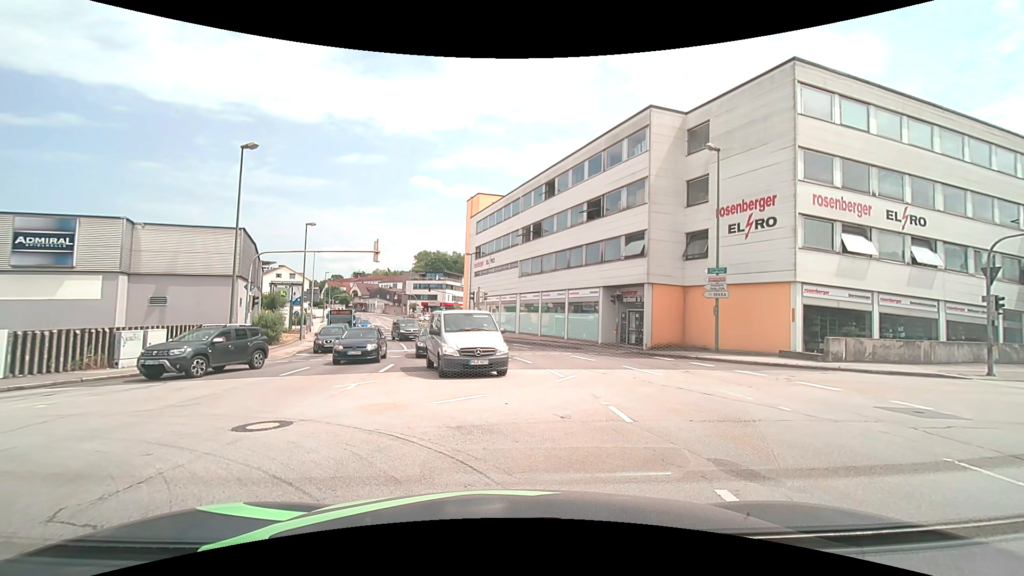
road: tertiary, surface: asphalt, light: Day
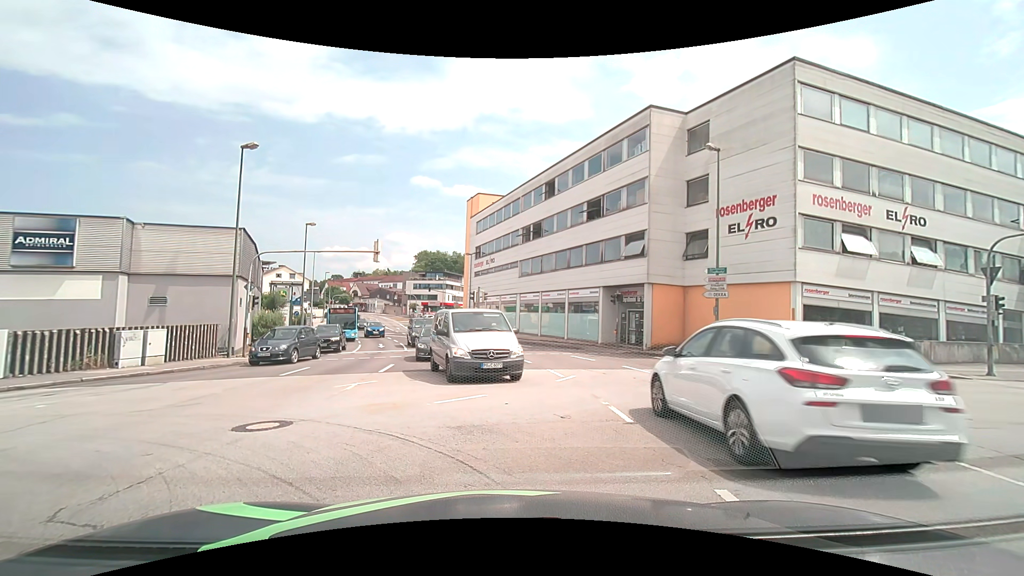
(0.0, 0.0) m; 0°
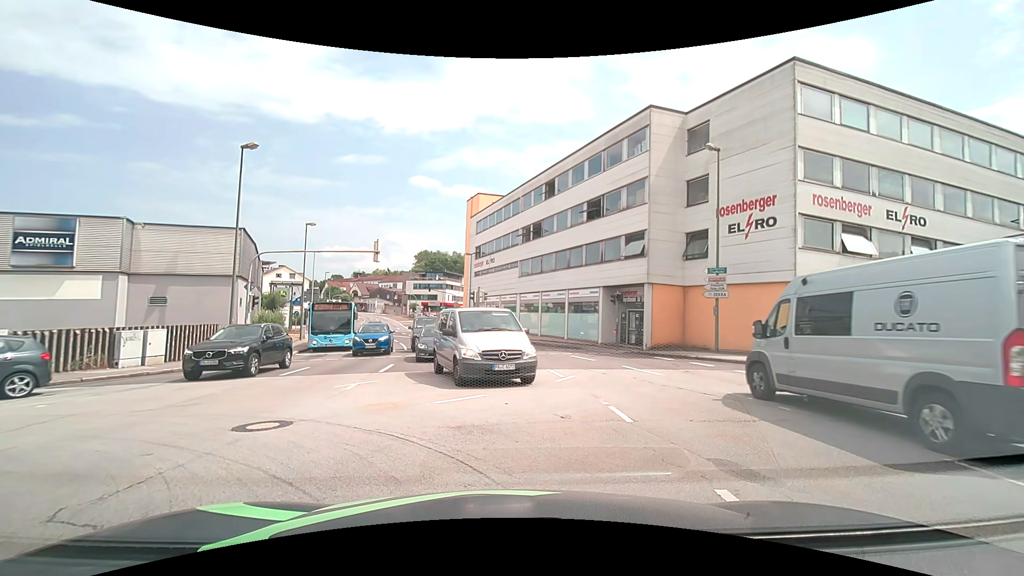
(0.0, 0.0) m; 0°
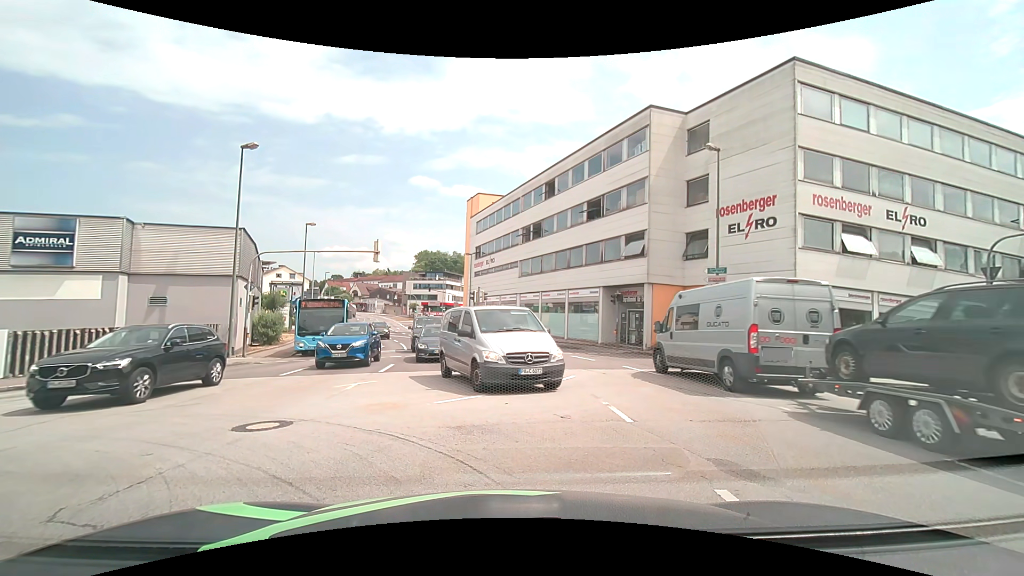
(0.0, 0.0) m; 0°
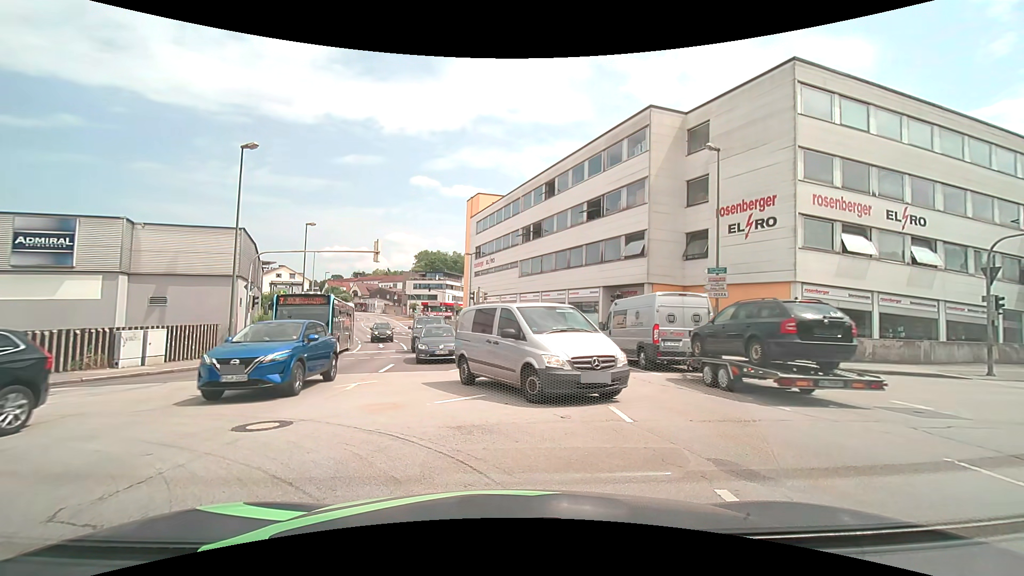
(0.0, 0.0) m; 0°
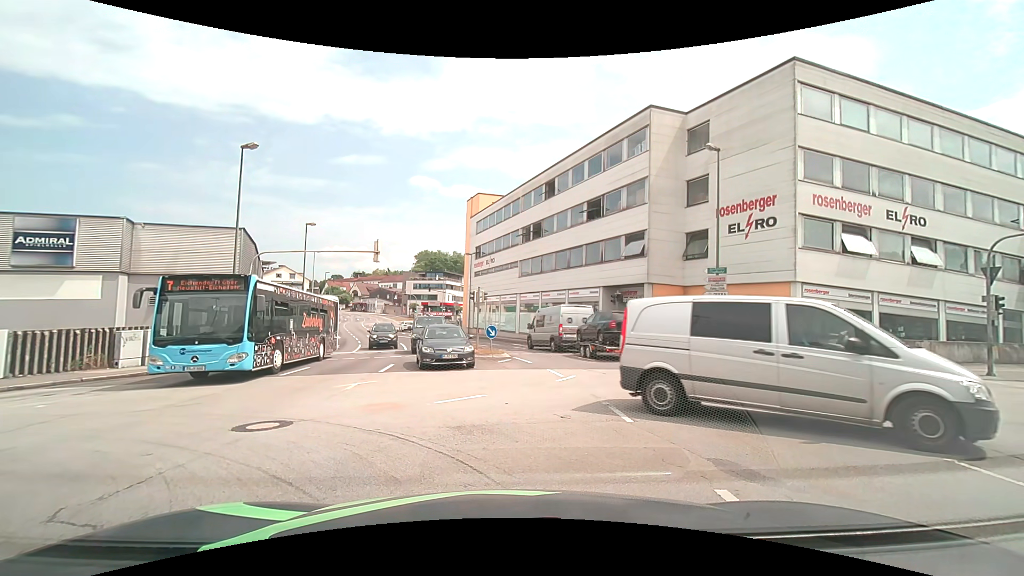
(0.0, 0.0) m; 0°
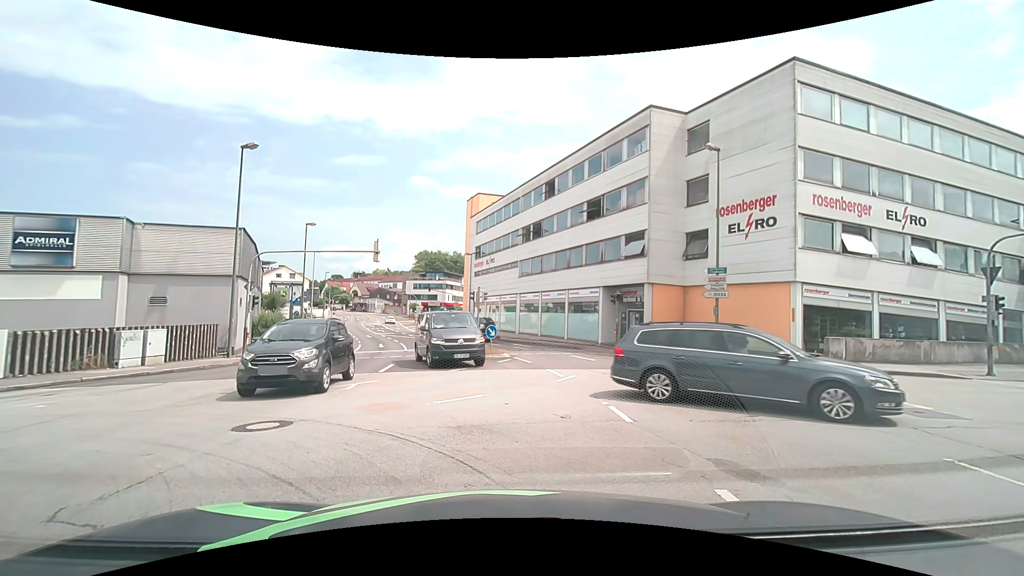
(0.0, 0.0) m; 0°
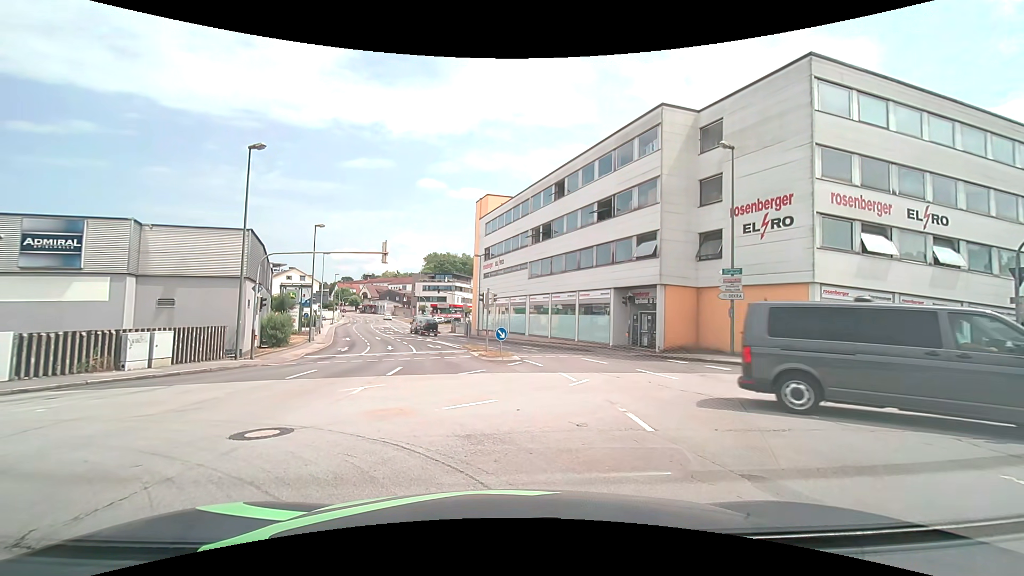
(0.0, +0.4) m; 0°
(-5, +8) (-14, +9) (-24, +6) (-33, +2) (-42, -2) (-51, -6) (-61, -10) (-70, -13) (-79, -17) (-88, -21) m
